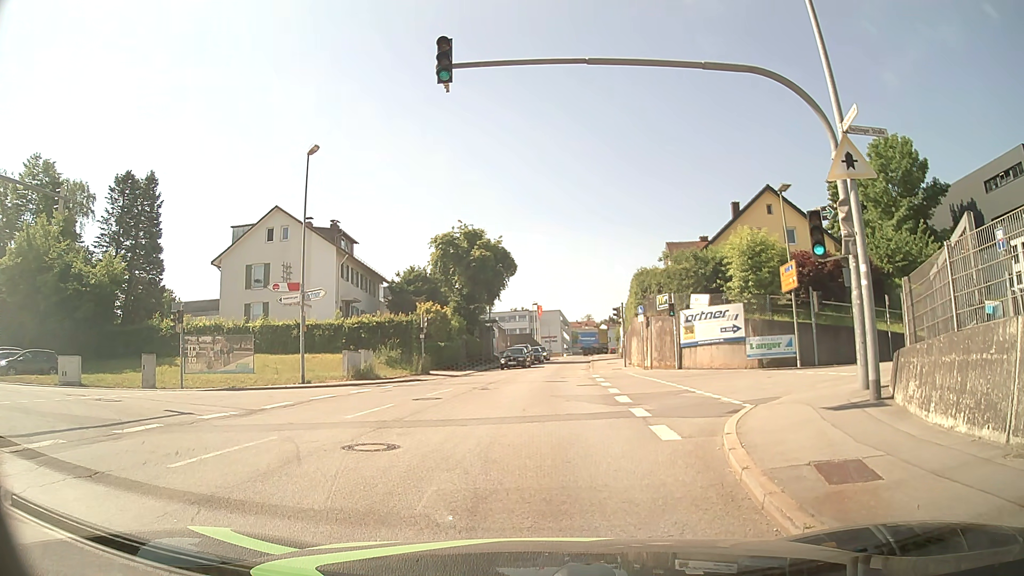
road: tertiary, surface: asphalt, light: Day
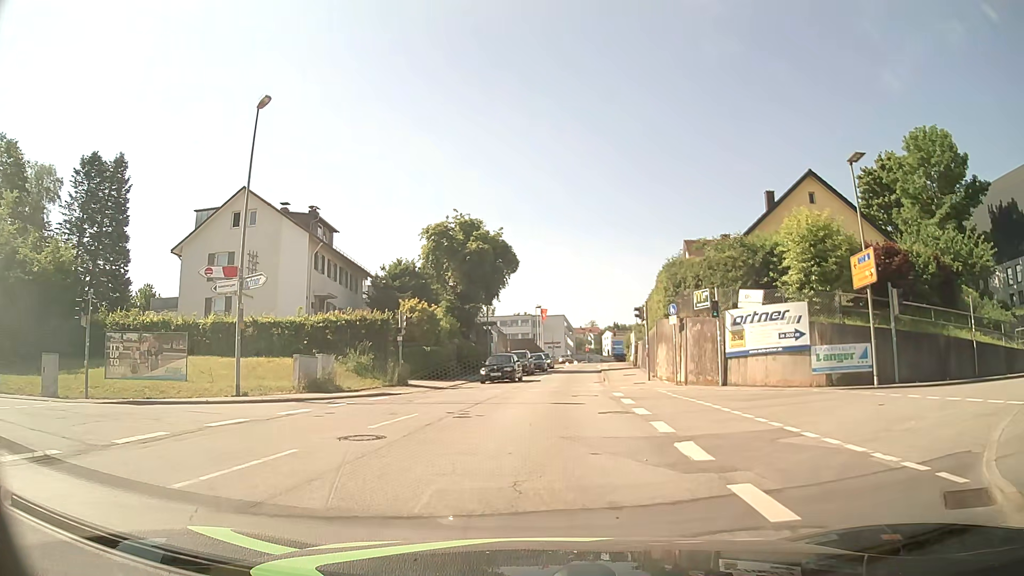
(0.0, +7.4) m; 0°
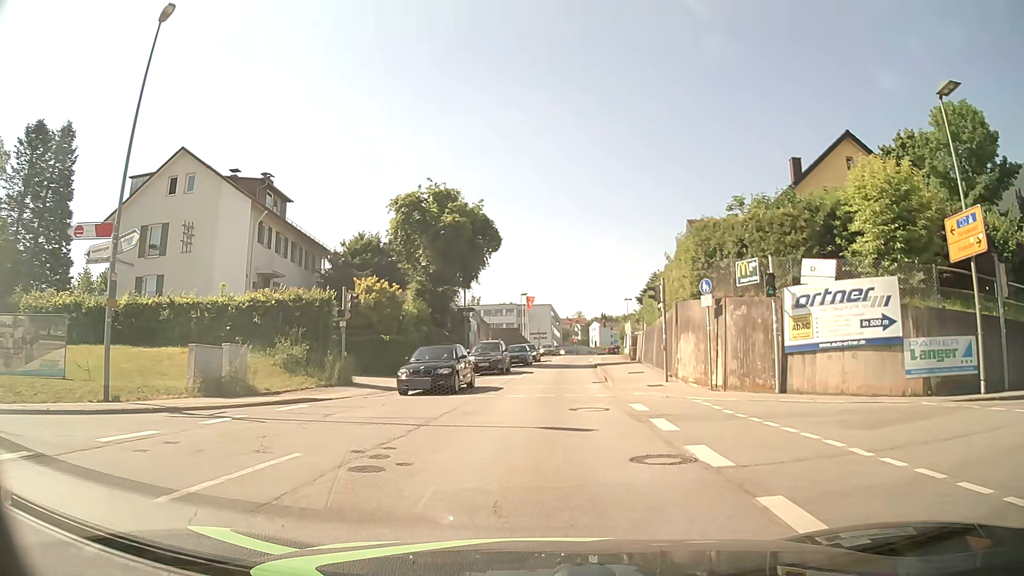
(+0.1, +7.1) m; +1°
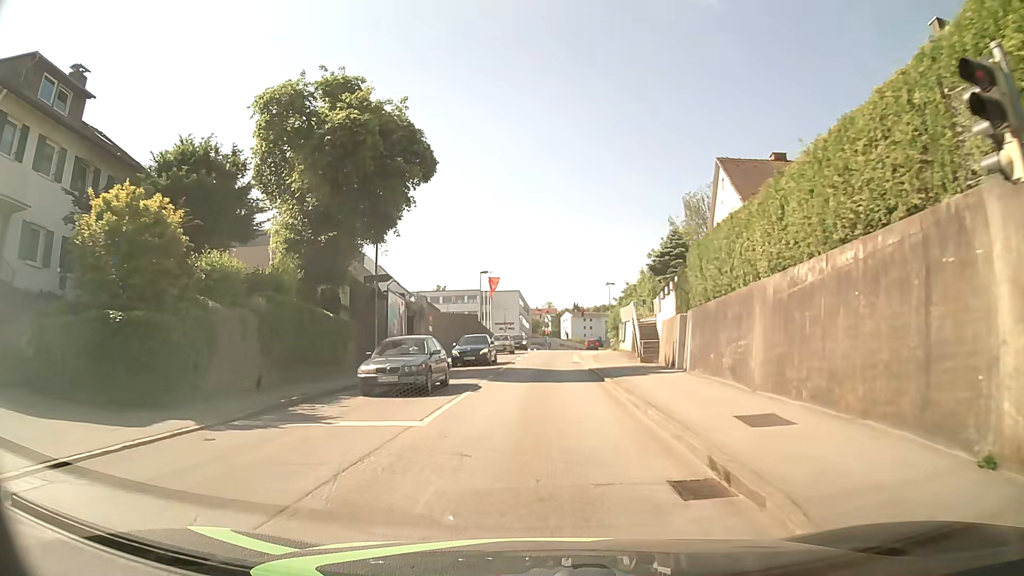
(+0.5, +18.9) m; +3°
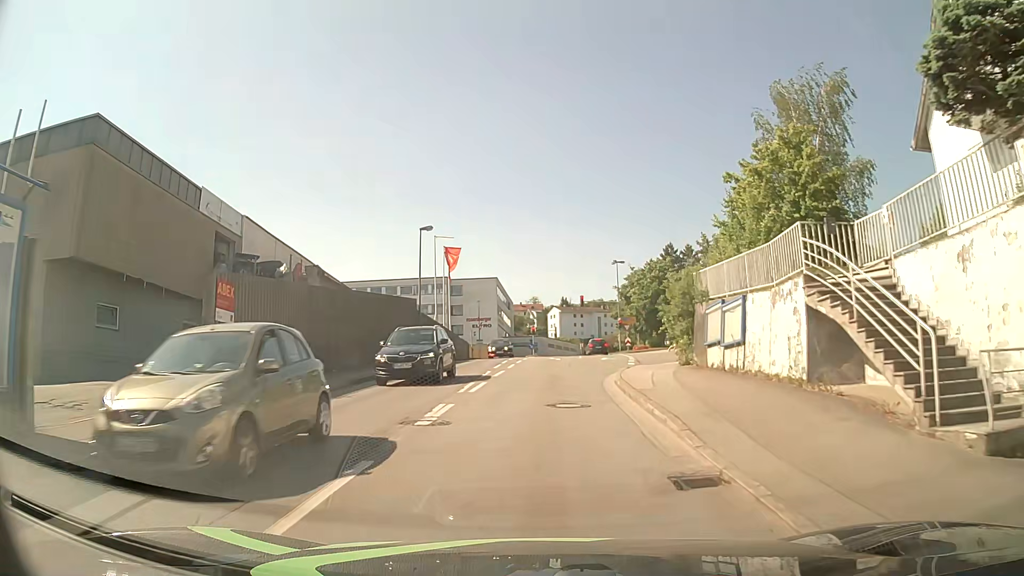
(+0.4, +28.0) m; +2°
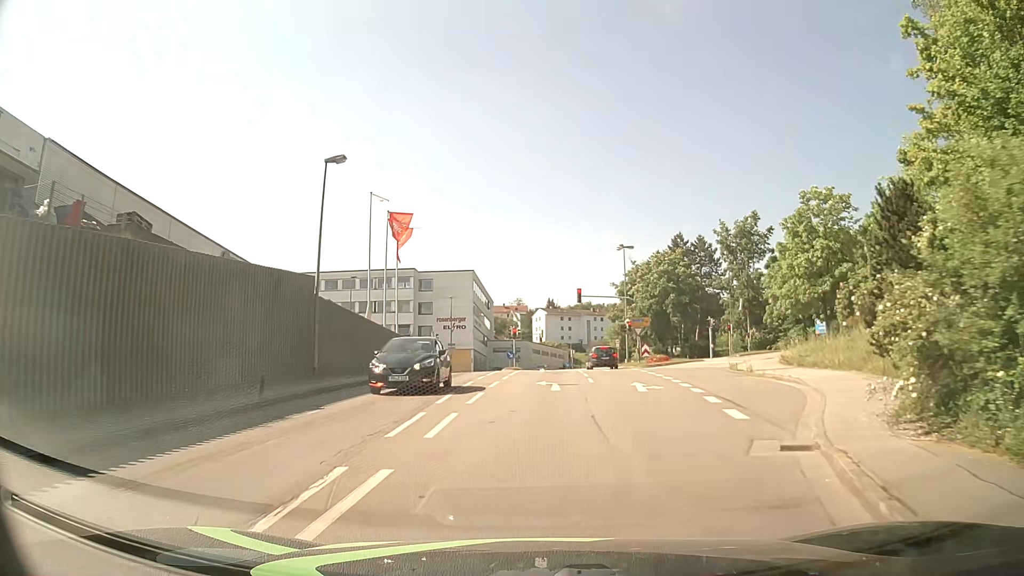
(0.0, +17.0) m; +1°
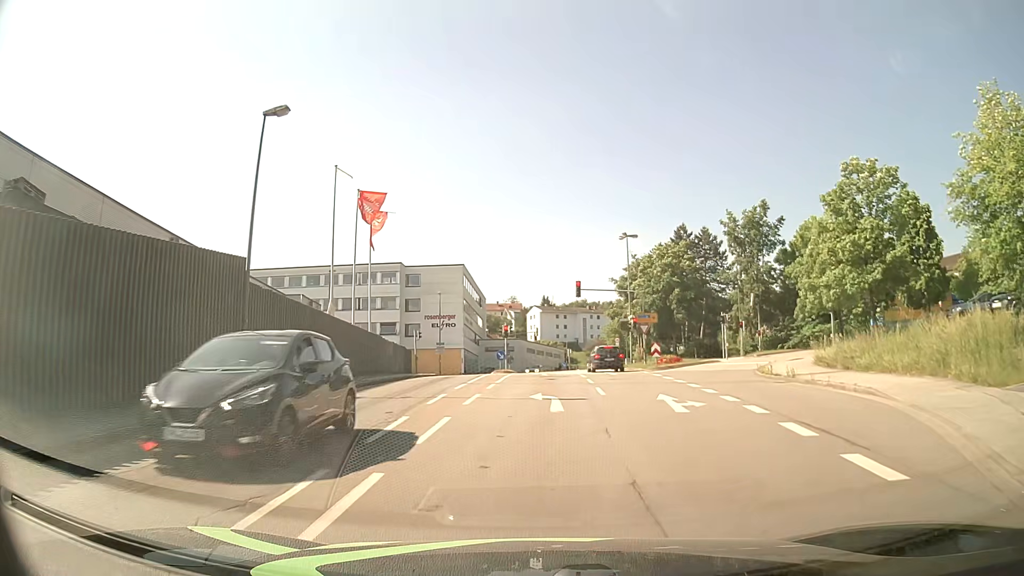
(0.0, +5.5) m; +1°
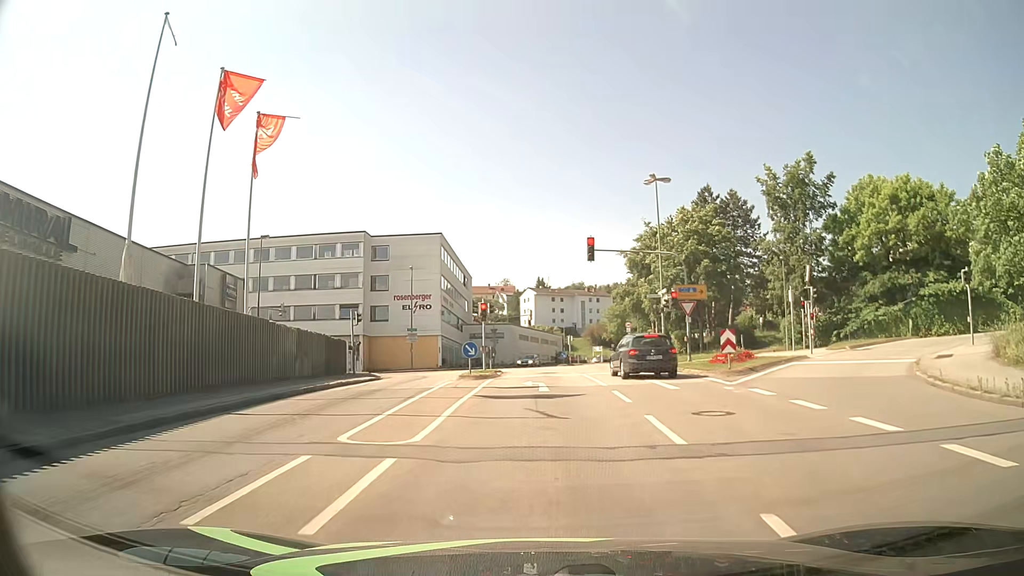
(+0.1, +15.1) m; +1°
